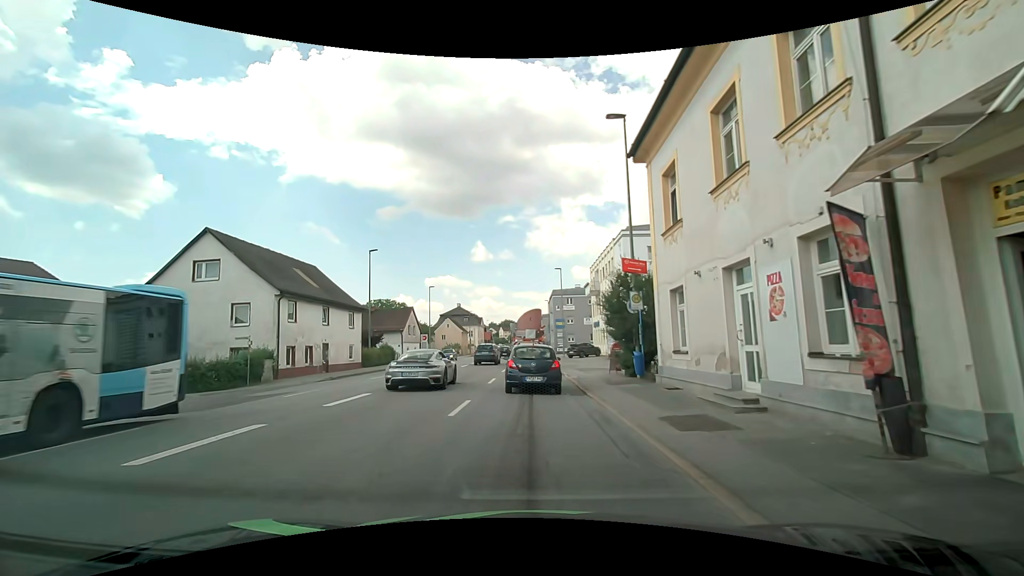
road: tertiary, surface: asphalt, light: Day
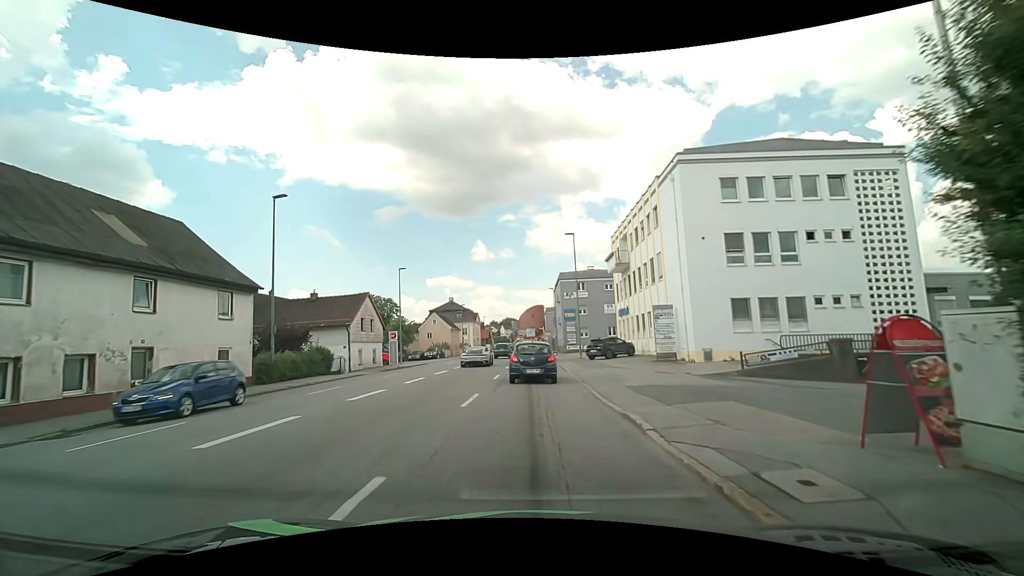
(-0.1, +16.8) m; -2°
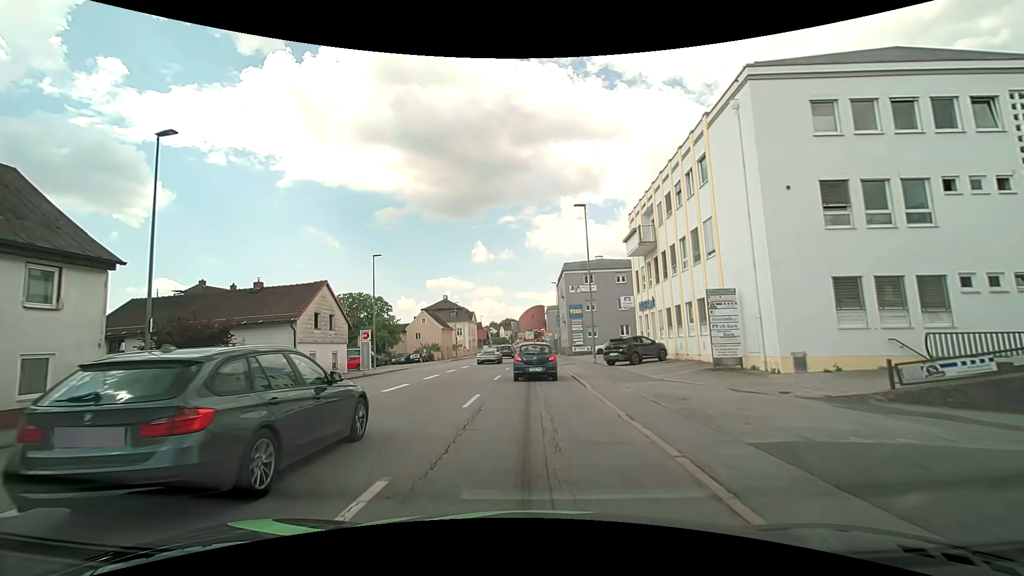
(+0.2, +8.9) m; +1°
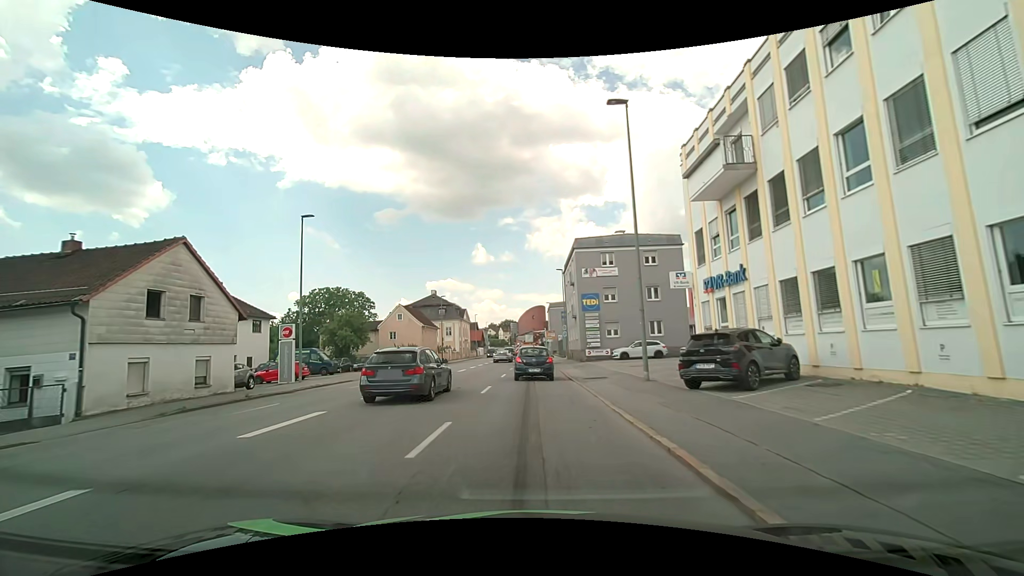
(0.0, +14.3) m; 0°
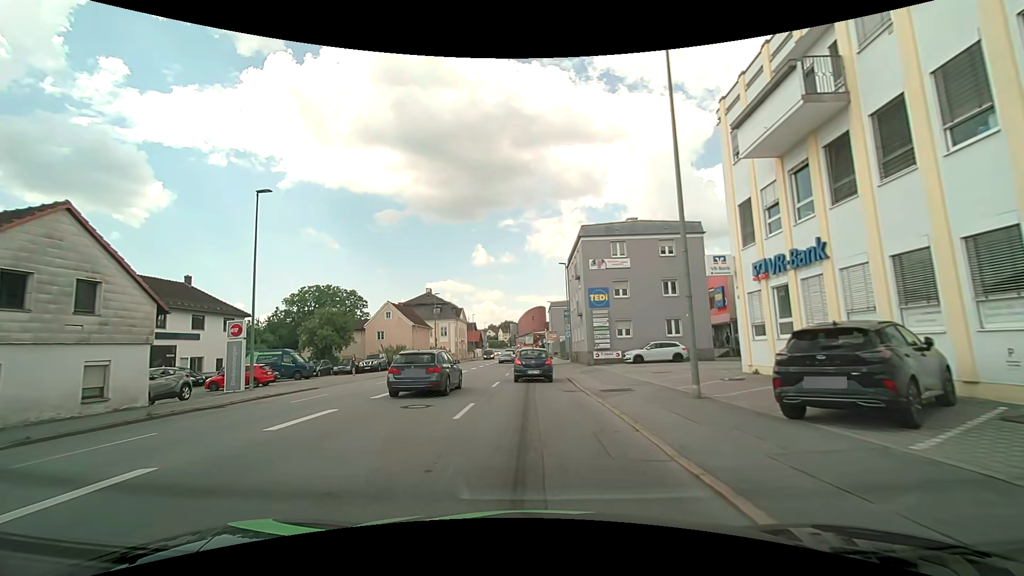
(0.0, +5.3) m; 0°
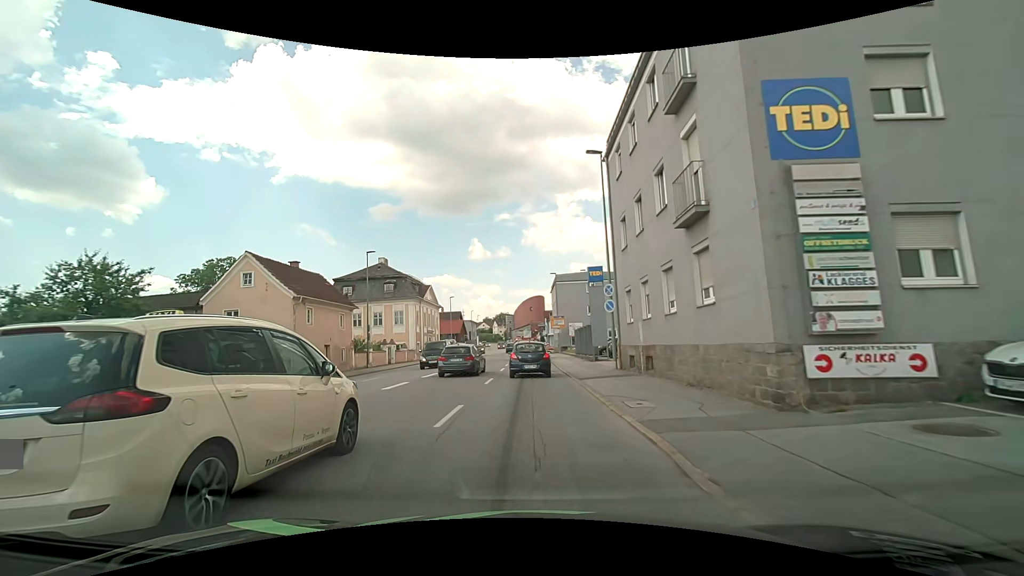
(+0.1, +28.9) m; 0°
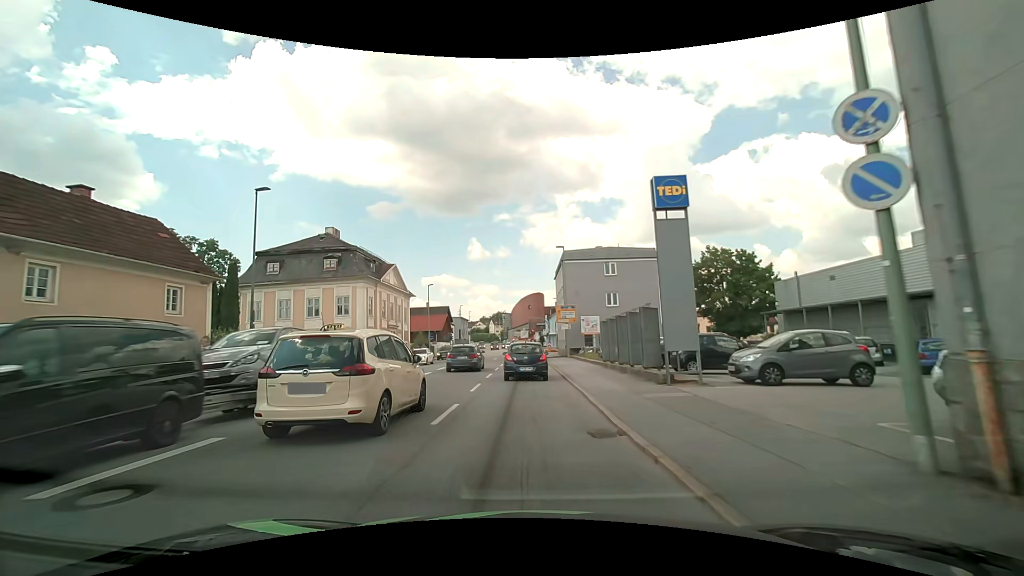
(0.0, +17.6) m; 0°
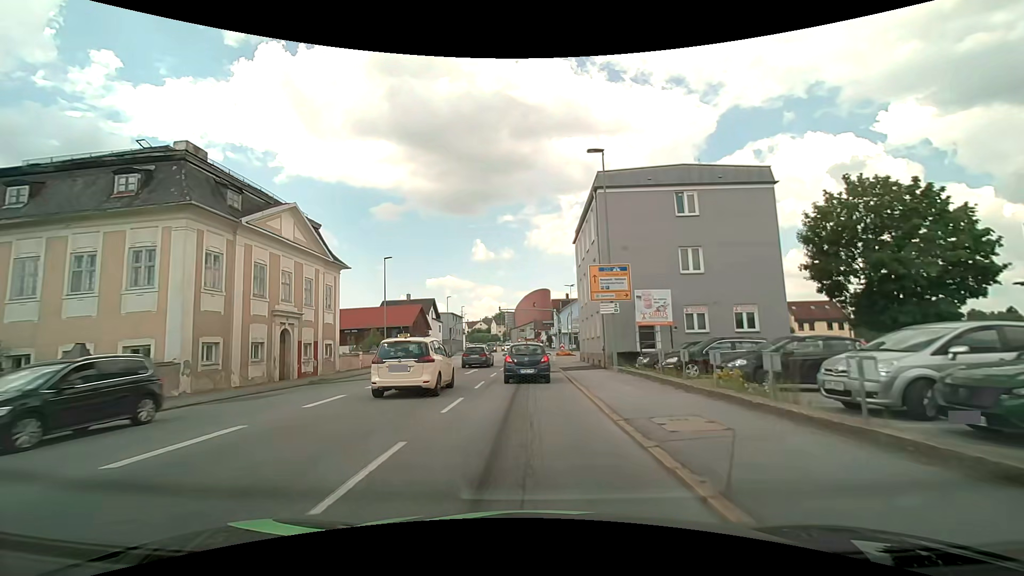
(0.0, +22.8) m; 0°
(0, +10) (0, +20) (0, +30) (0, +40) (0, +50) (+1, +60) (+1, +70) (+1, +80) (+1, +90) (+1, +100) m
